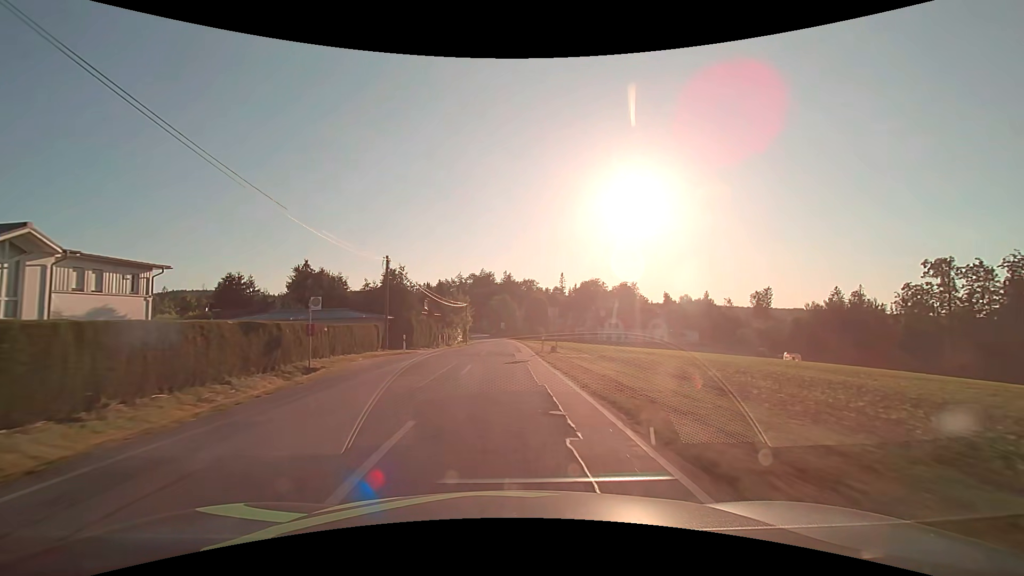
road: tertiary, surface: asphalt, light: Day
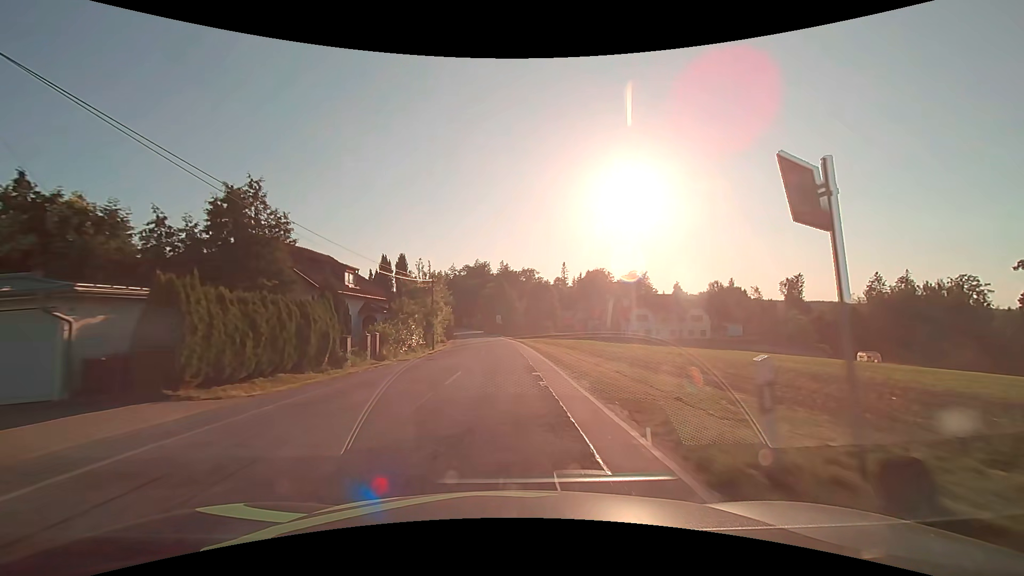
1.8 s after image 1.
(0.0, +27.8) m; 0°
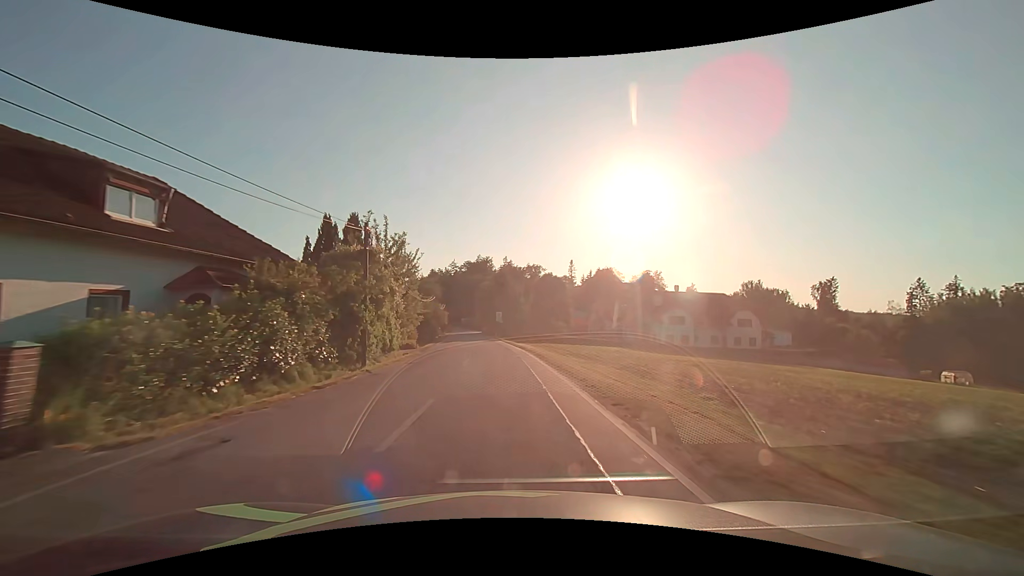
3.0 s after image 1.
(0.0, +18.5) m; 0°
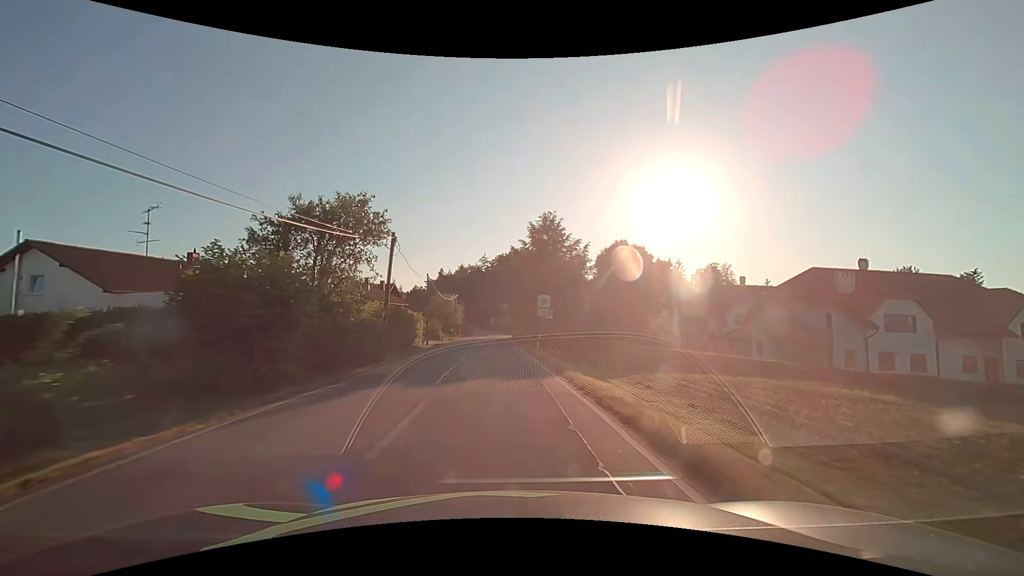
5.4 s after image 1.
(-0.9, +36.8) m; -4°
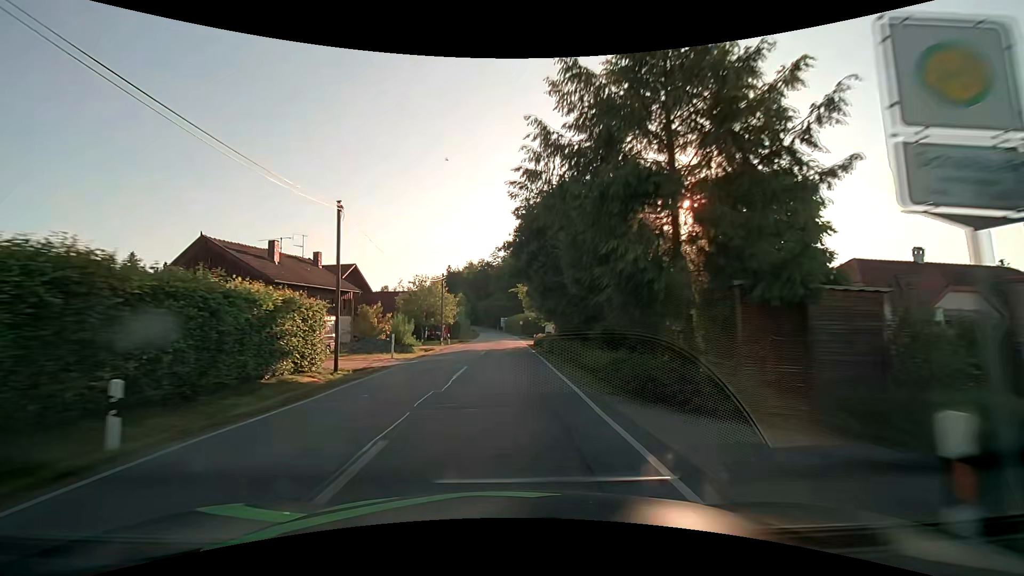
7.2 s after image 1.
(-0.3, +27.5) m; -1°
(0, +10) (0, +20) (0, +30) (0, +40) (0, +50) (0, +60) (0, +70) (0, +80) (-1, +90) (-1, +100) m
